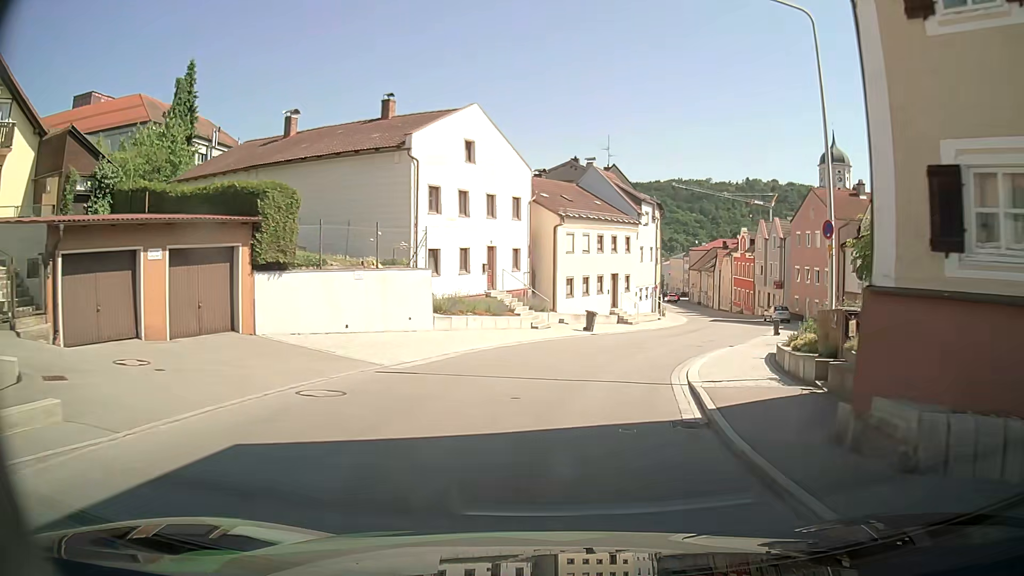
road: tertiary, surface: asphalt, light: Day
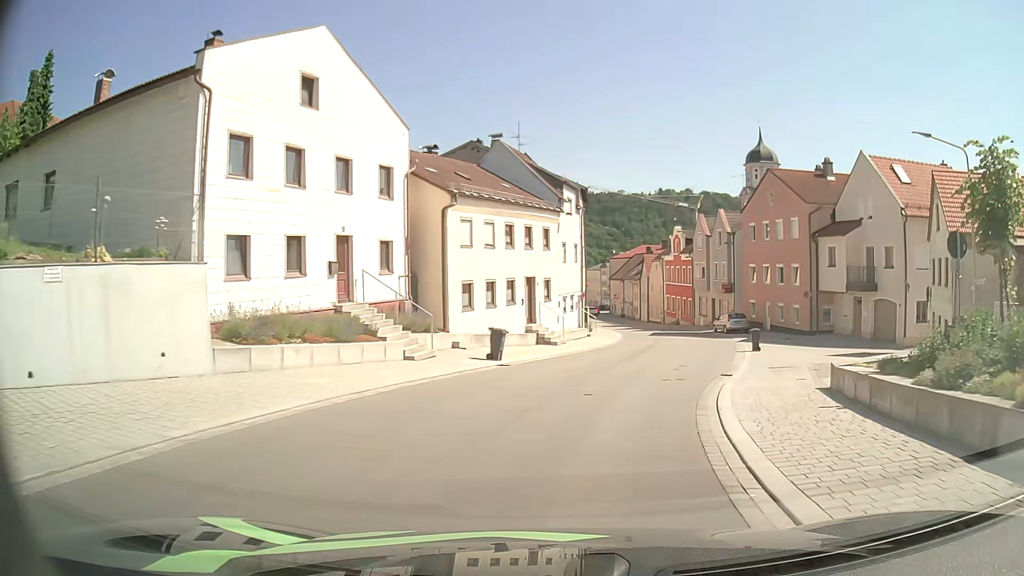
(+0.7, +10.7) m; +8°
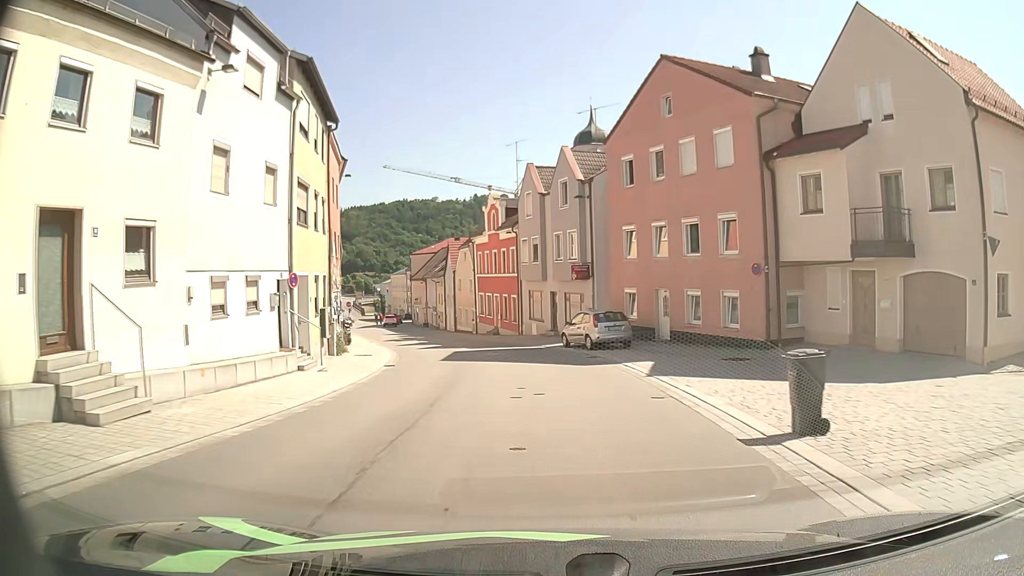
(+3.5, +21.3) m; +15°
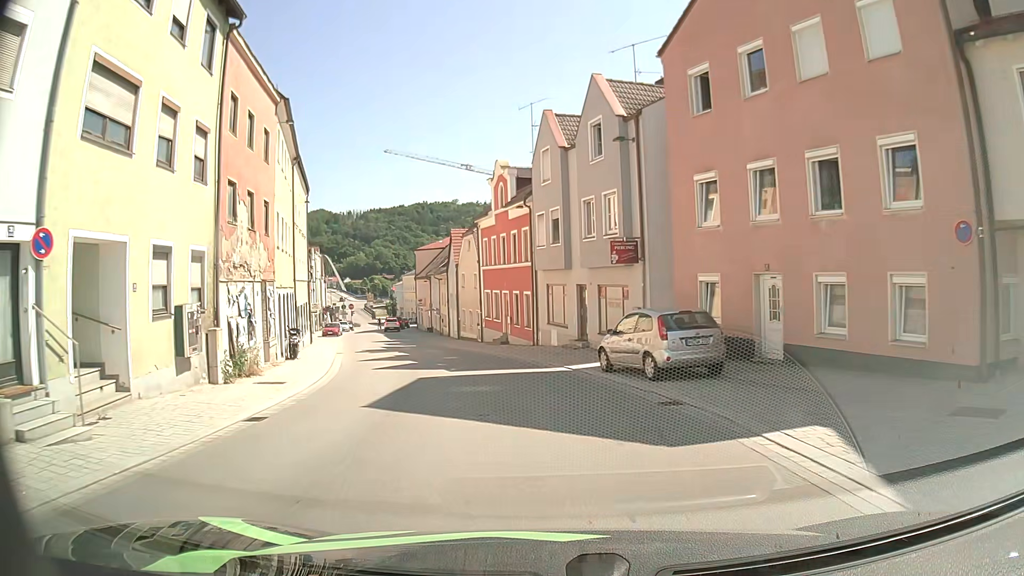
(0.0, +10.9) m; -2°
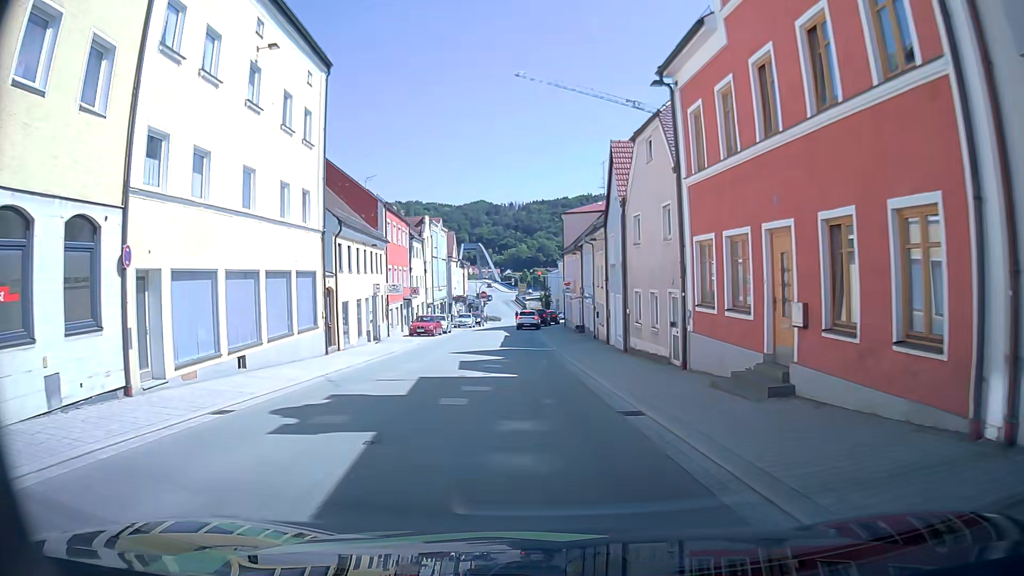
(-2.7, +24.8) m; -15°
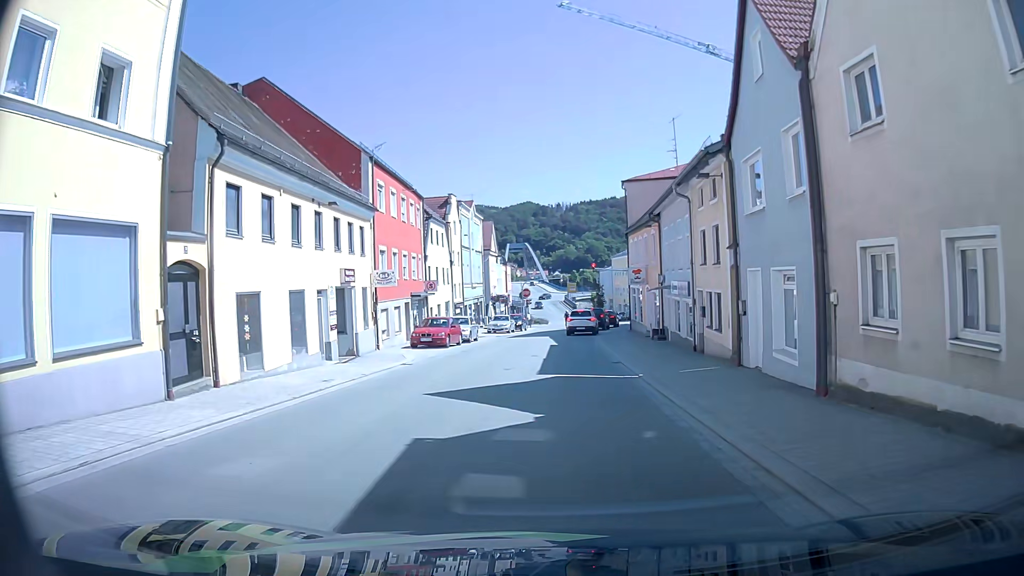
(-0.3, +13.8) m; -4°
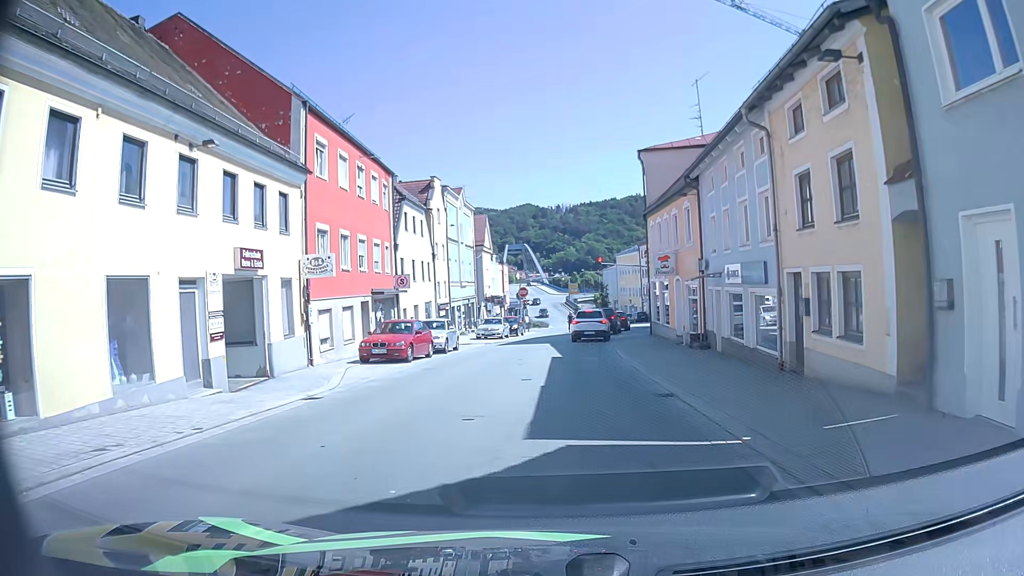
(+0.1, +8.4) m; 0°
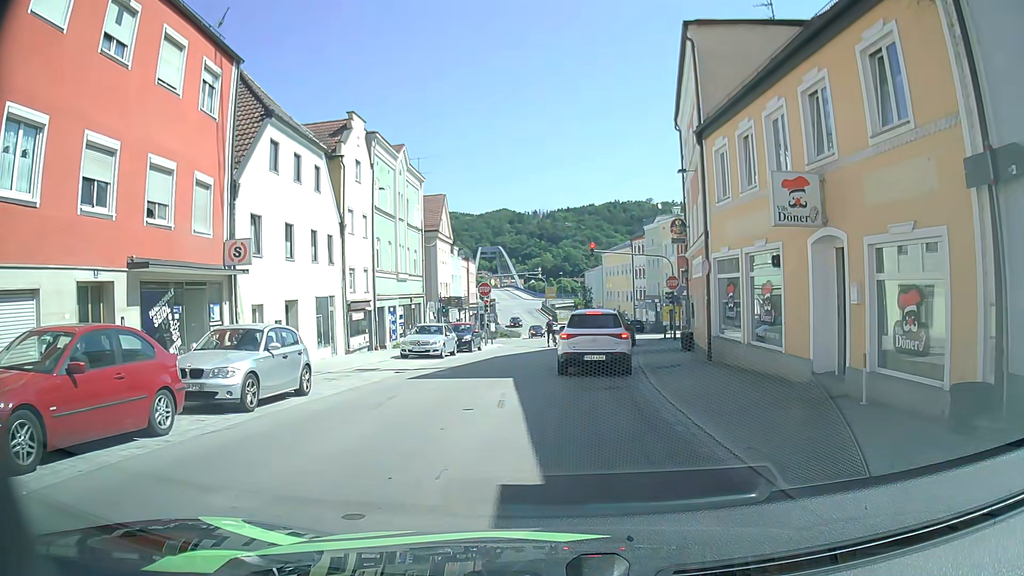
(+0.4, +16.5) m; 0°
